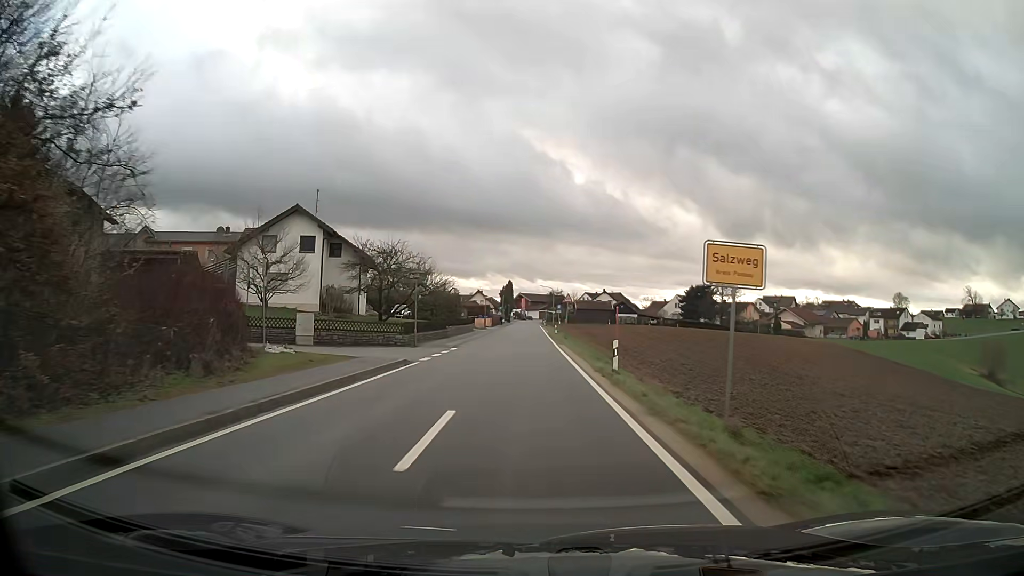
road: tertiary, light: Day
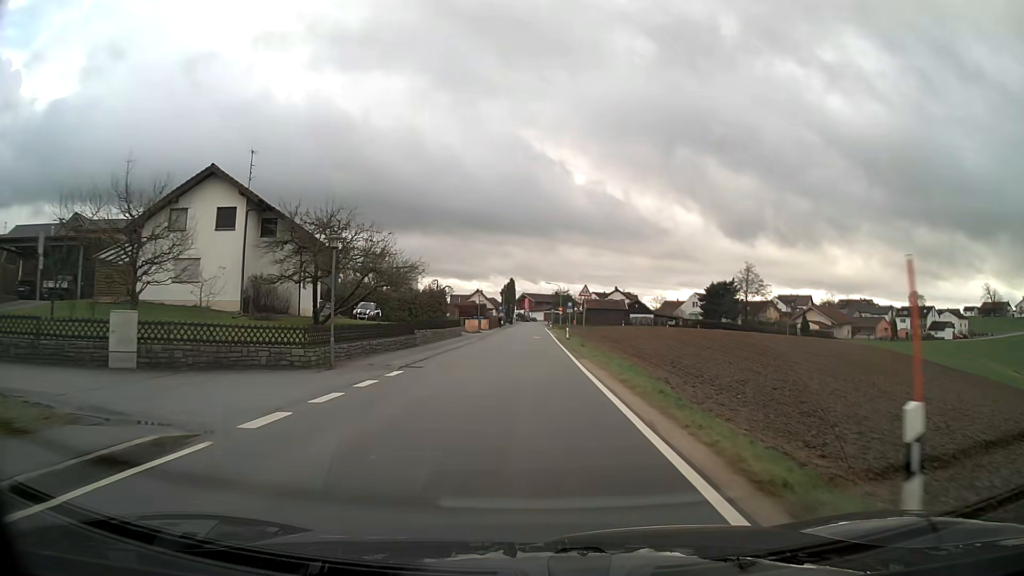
(0.0, +14.7) m; 0°
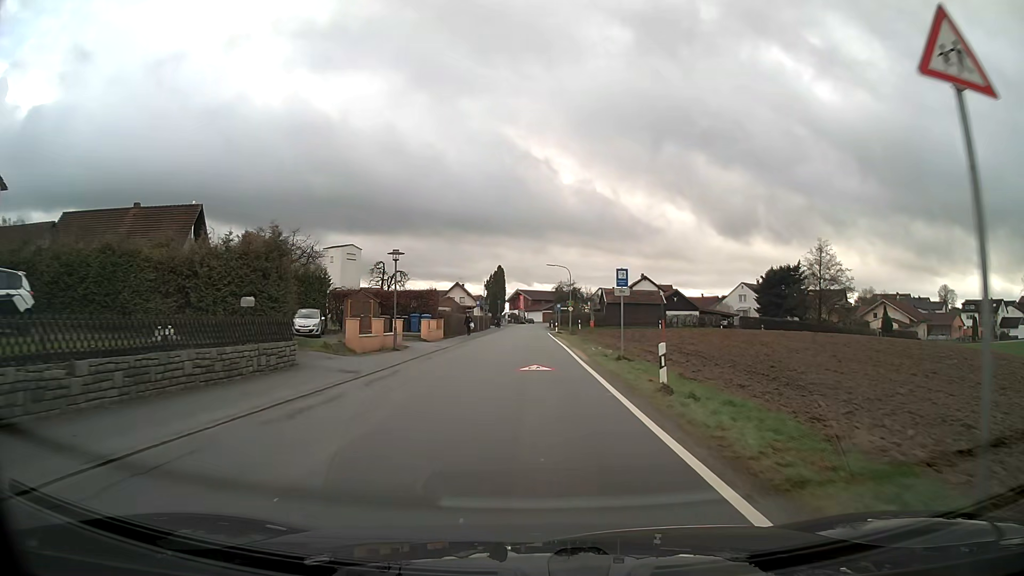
(+0.2, +37.8) m; 0°
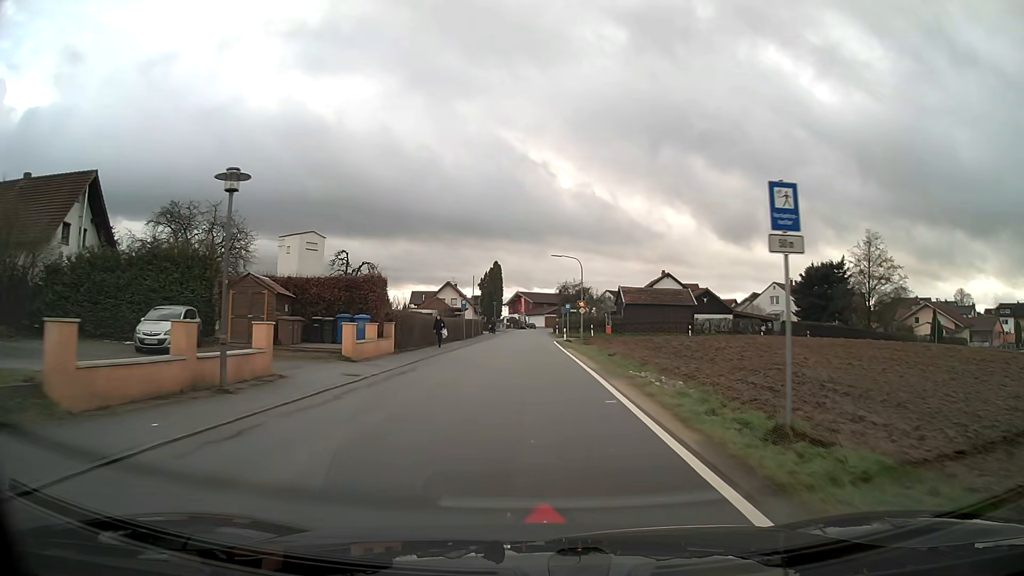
(0.0, +15.3) m; 0°
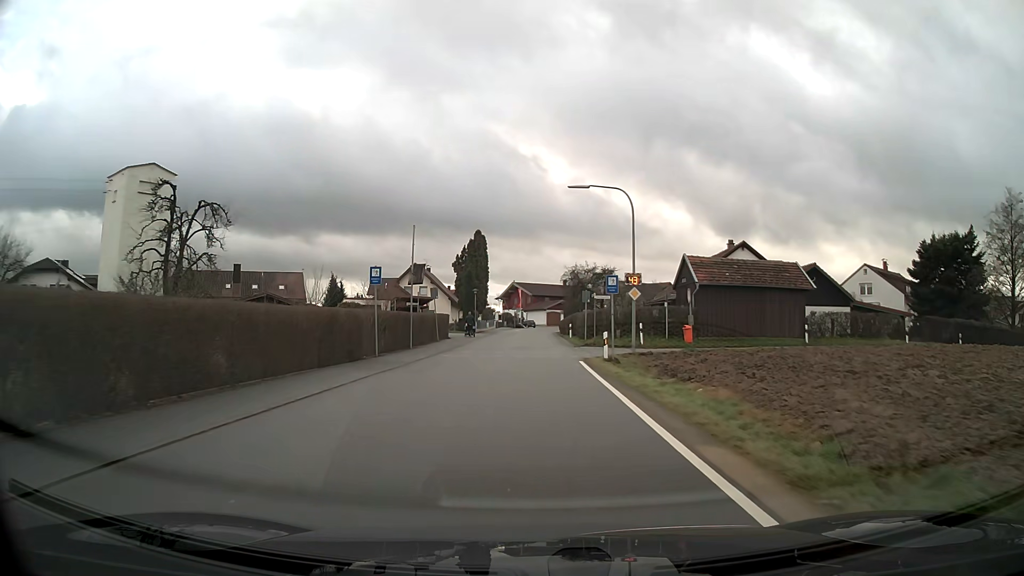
(0.0, +29.9) m; 0°
